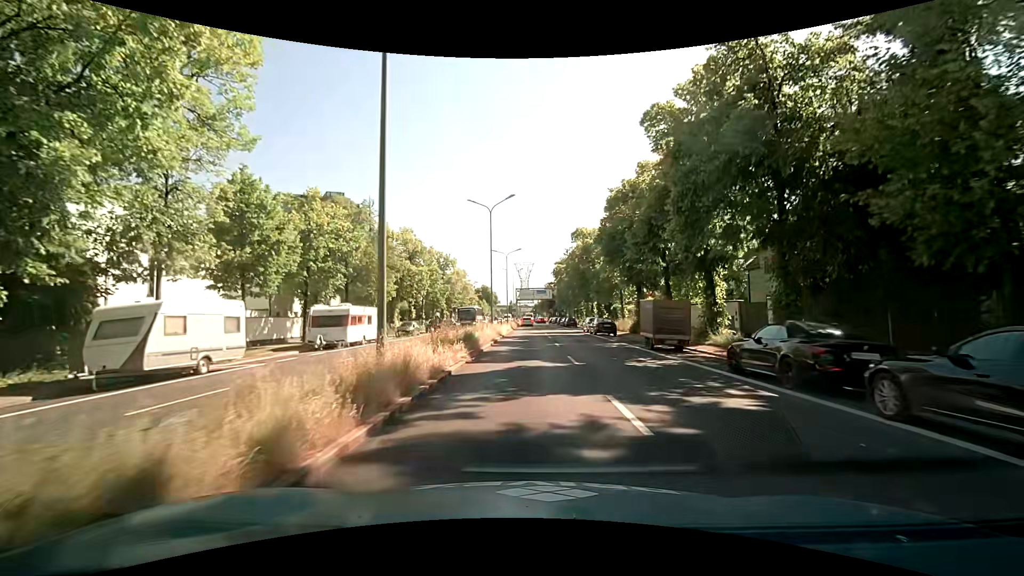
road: primary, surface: asphalt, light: Day
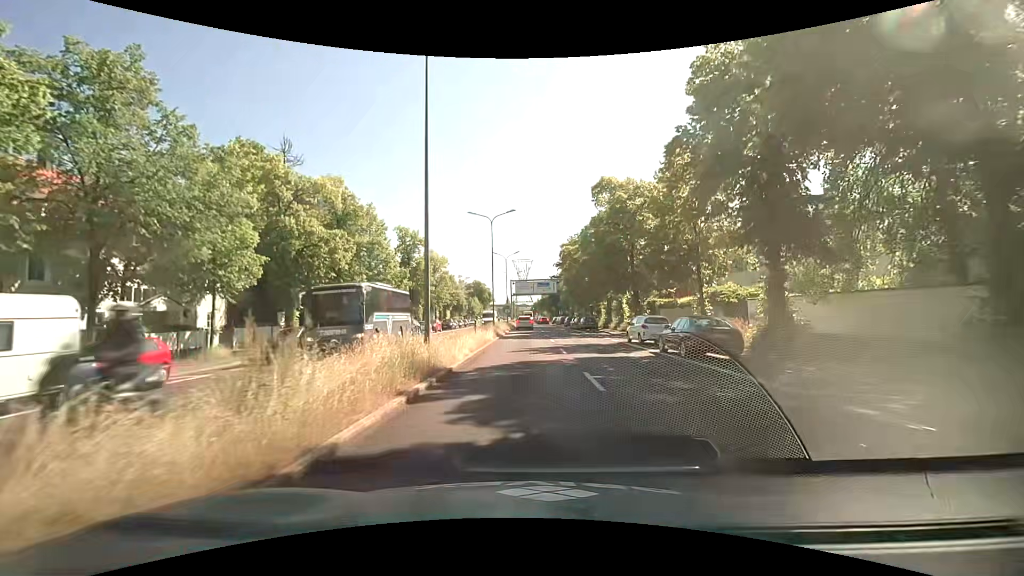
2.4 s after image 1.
(+0.1, +23.4) m; 0°
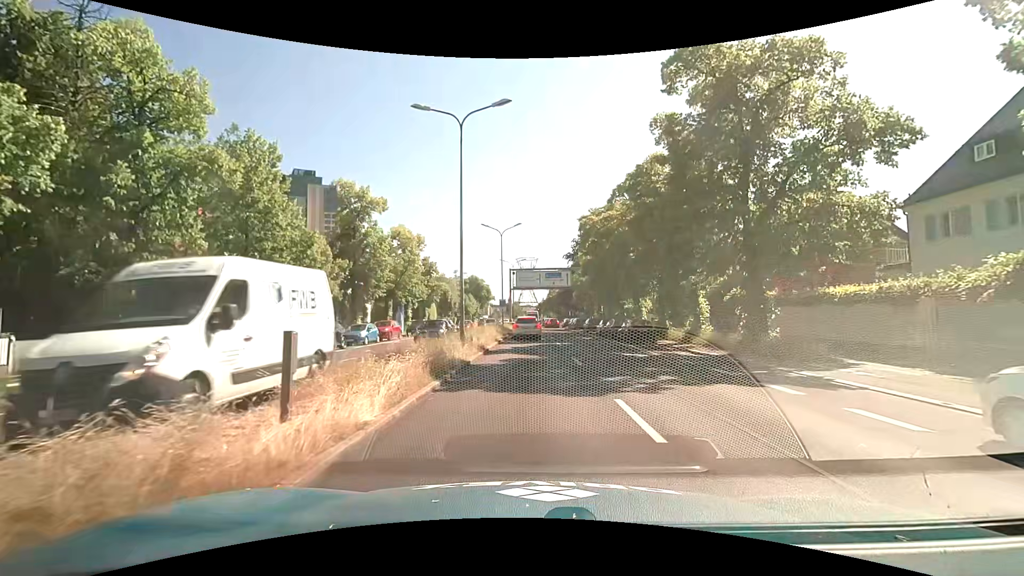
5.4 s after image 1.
(-0.1, +21.4) m; -2°
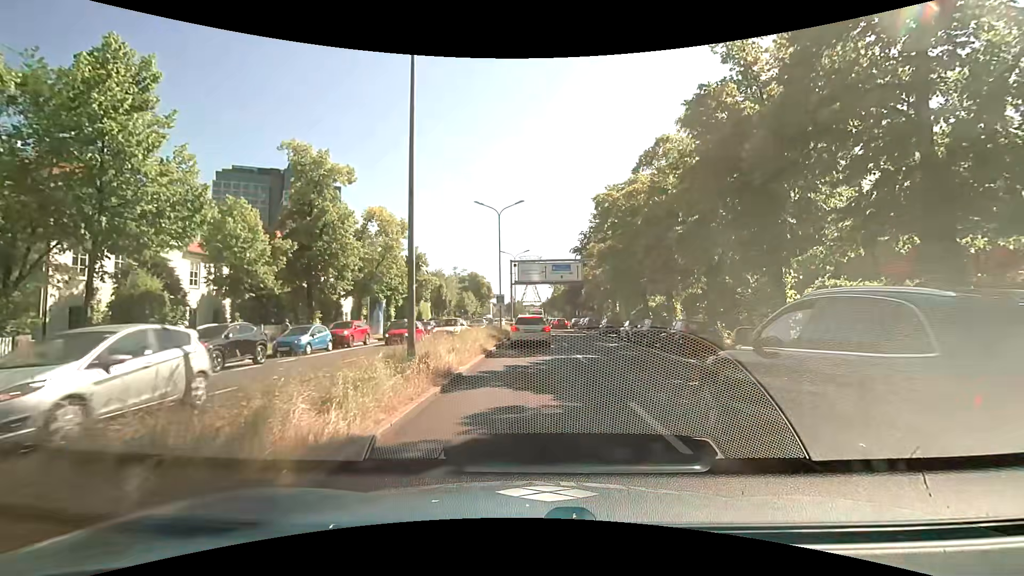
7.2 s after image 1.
(+0.2, +9.2) m; 0°
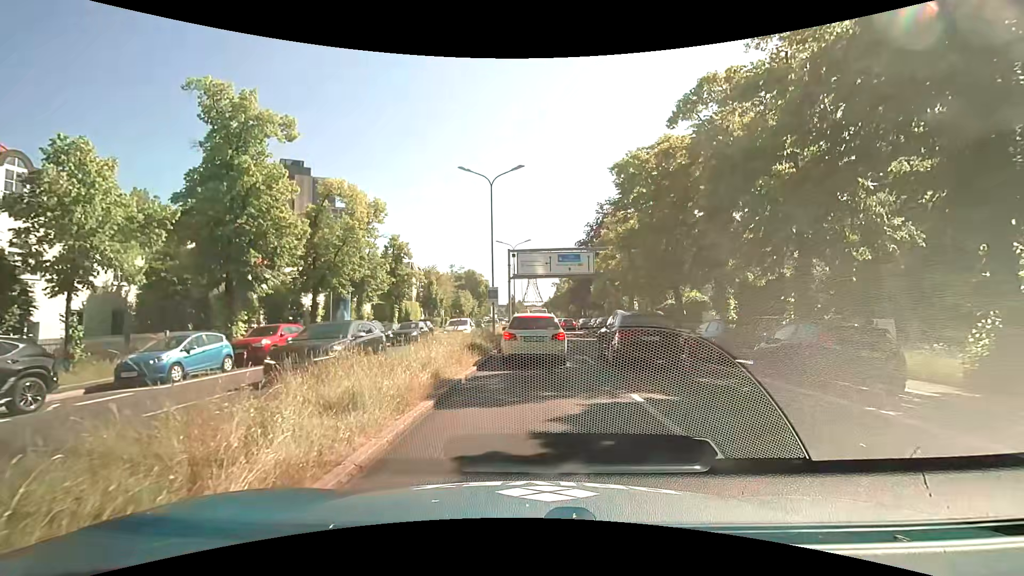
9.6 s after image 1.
(+0.1, +9.1) m; 0°
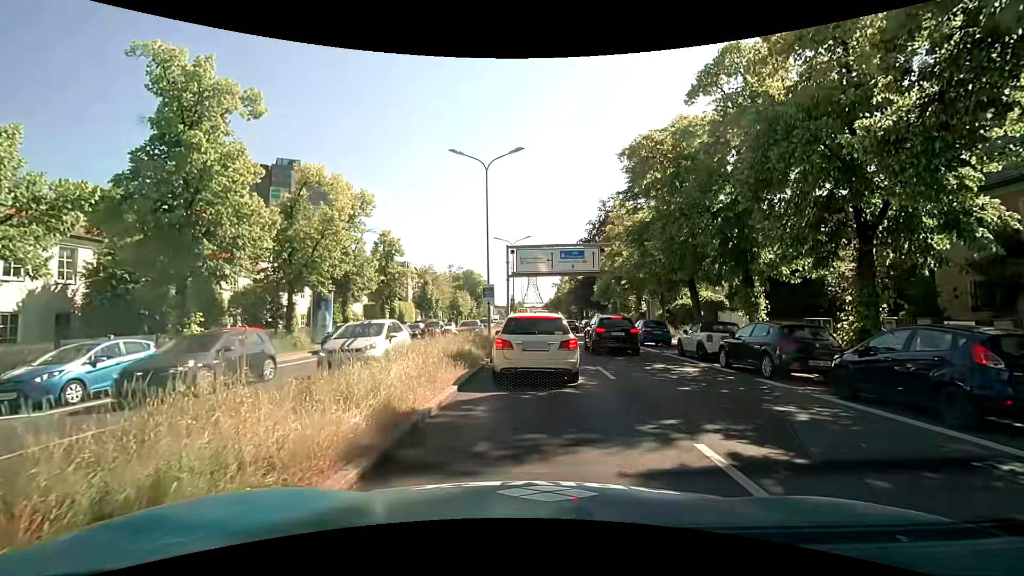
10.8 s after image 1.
(0.0, +3.4) m; +1°
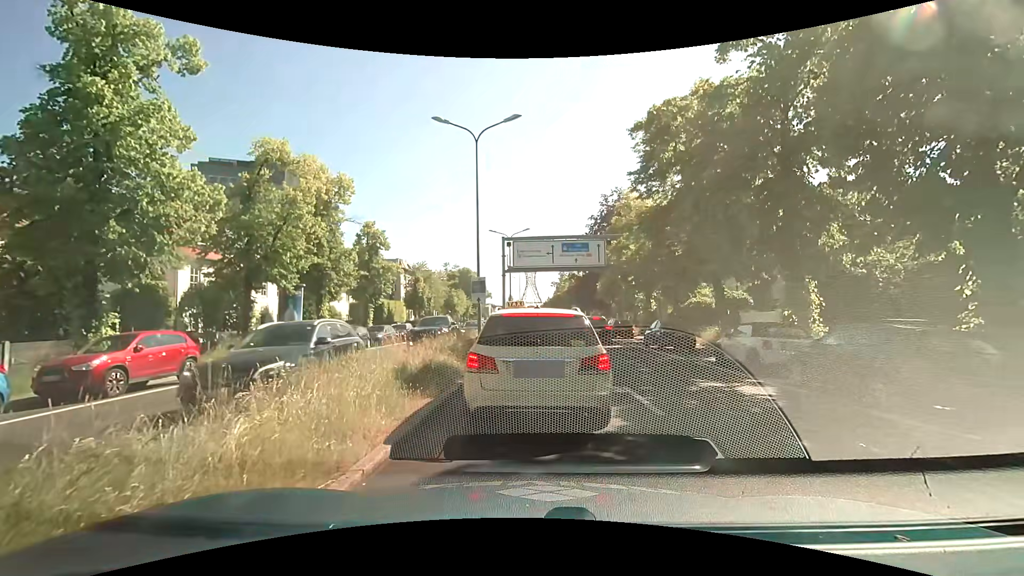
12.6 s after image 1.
(0.0, +4.3) m; 0°
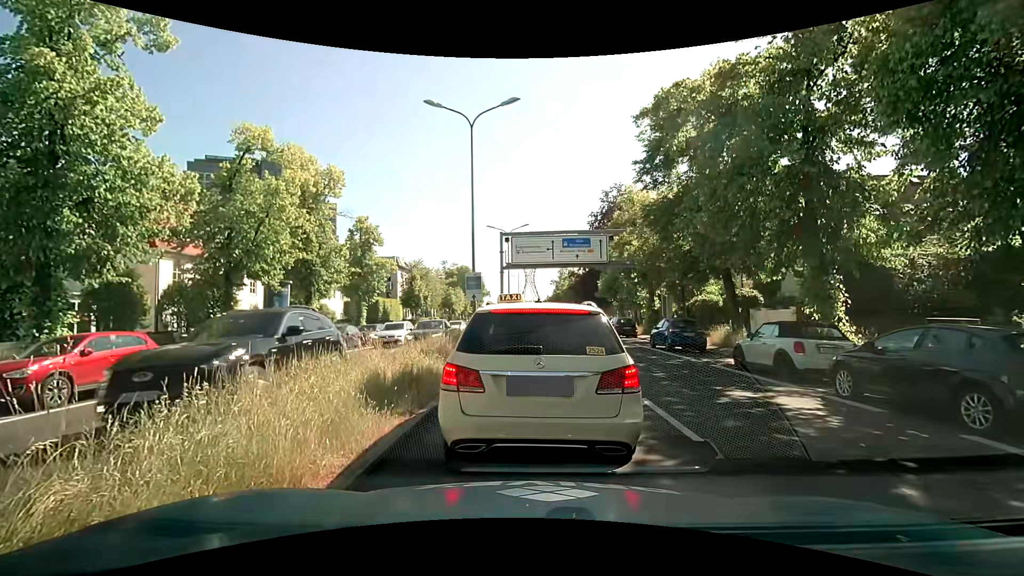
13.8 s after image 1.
(0.0, +1.4) m; -1°
